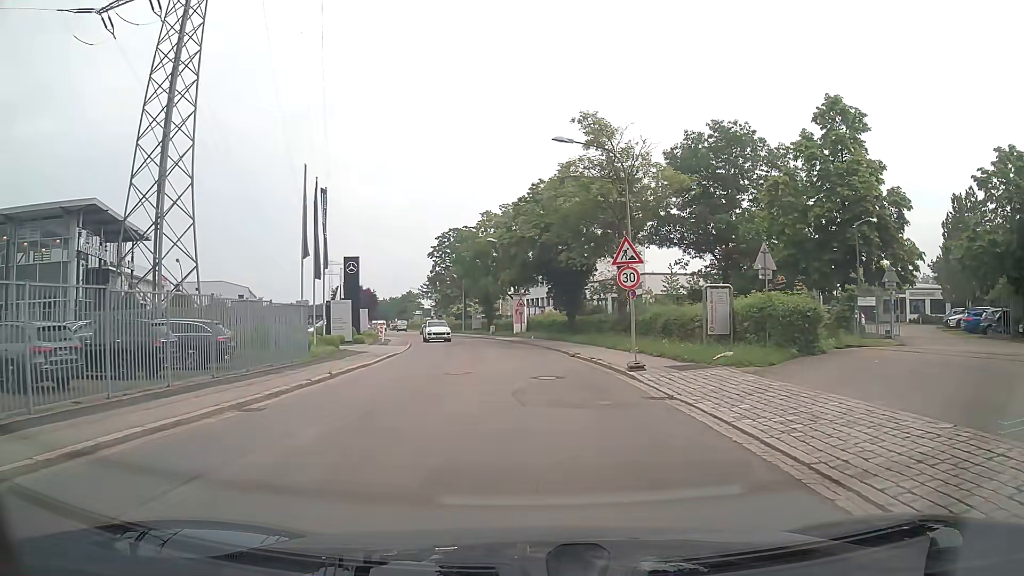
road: unclassified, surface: asphalt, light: Day
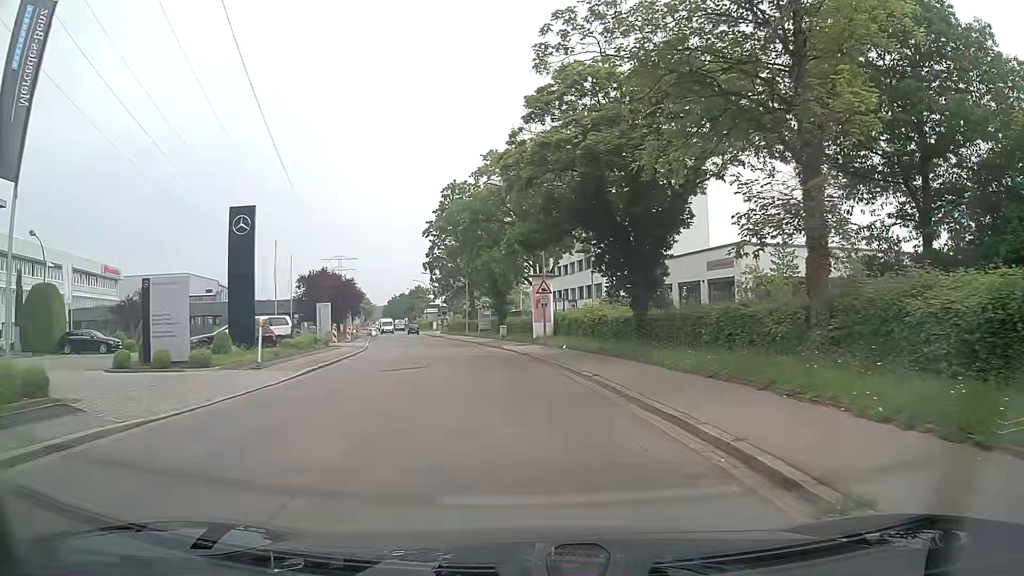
(-0.2, +23.3) m; -2°
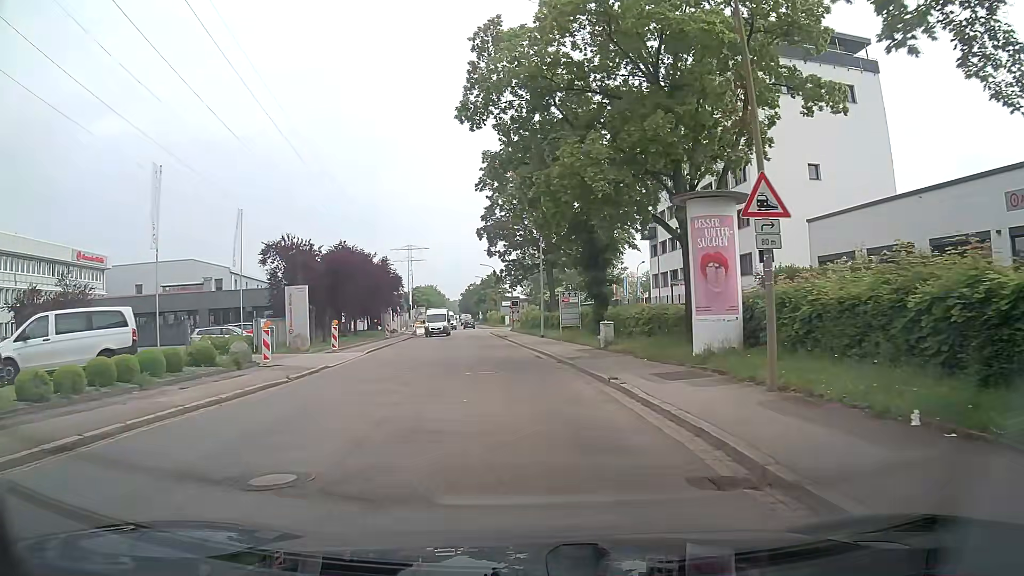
(-1.7, +24.1) m; -7°
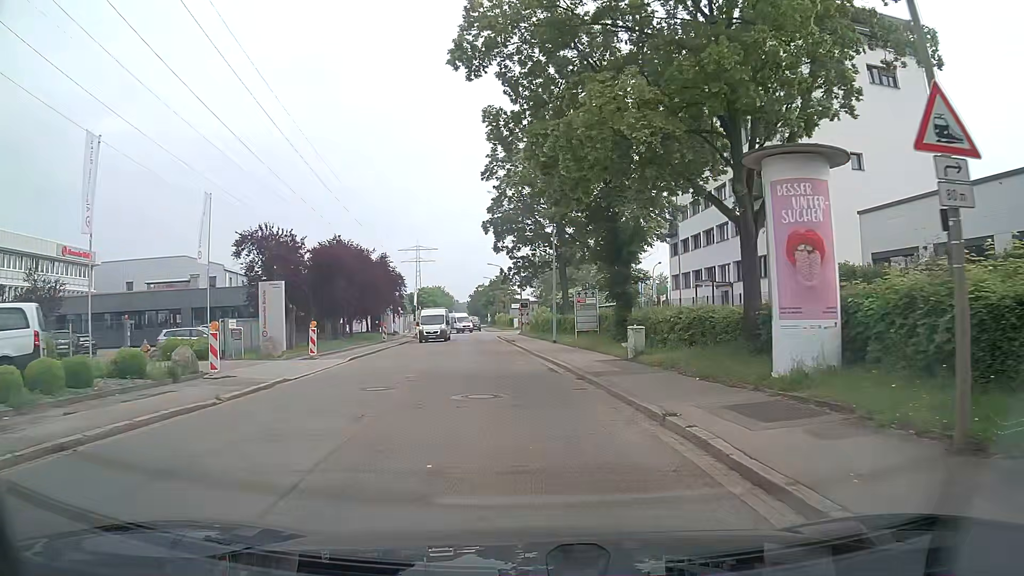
(-0.1, +4.8) m; -1°
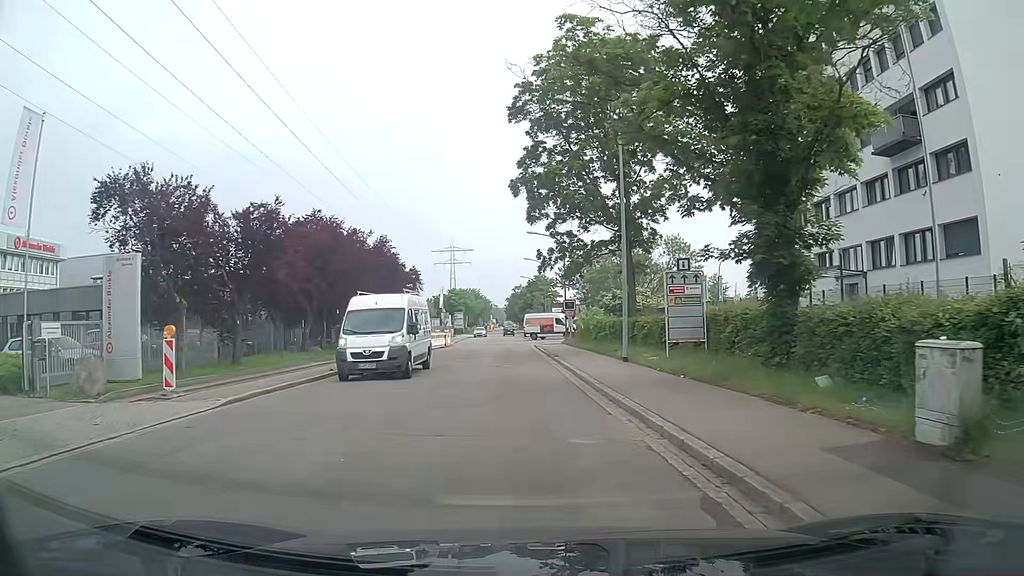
(-0.5, +14.6) m; -4°
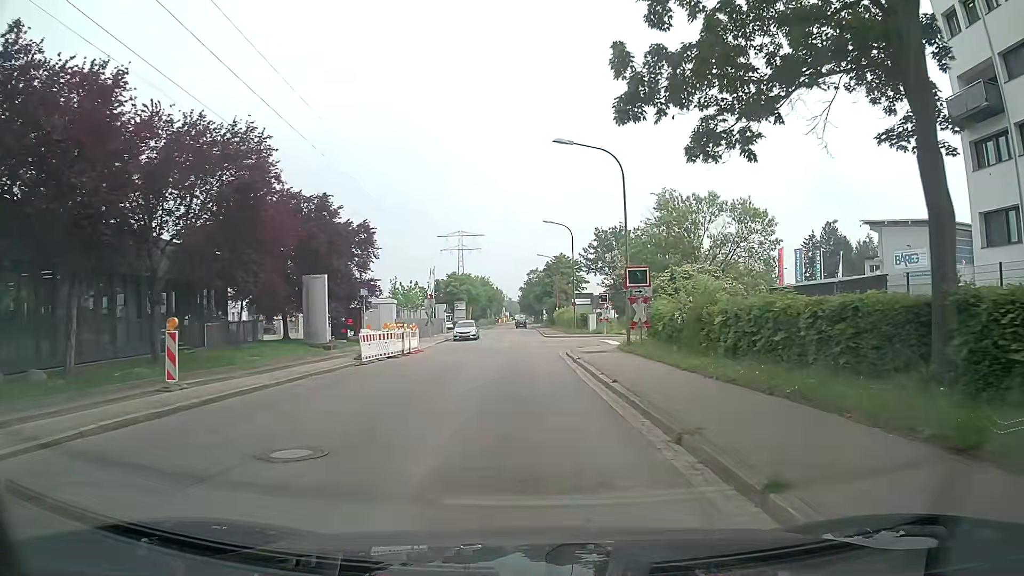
(-0.5, +24.4) m; -1°
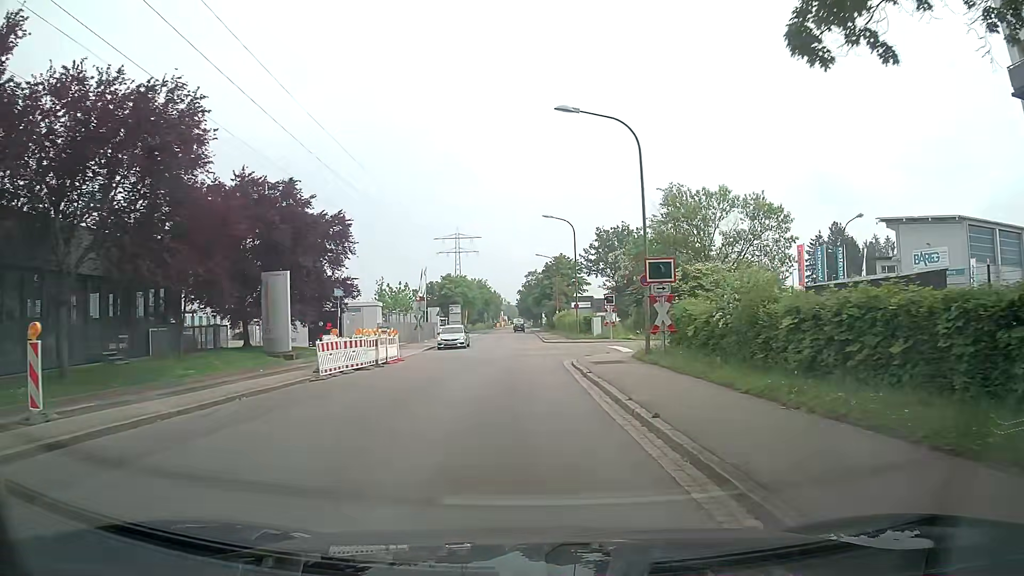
(0.0, +4.7) m; 0°
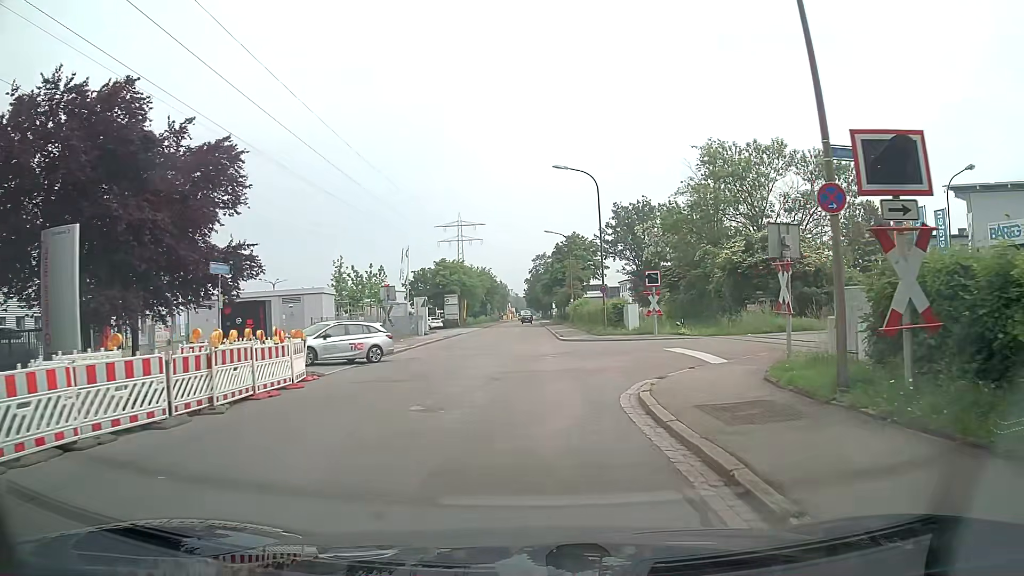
(-0.1, +13.6) m; 0°
(0, +10) (0, +20) (-1, +30) (-1, +40) (-1, +50) (-1, +60) (-1, +70) (-1, +80) (-1, +90) (-1, +100) m
